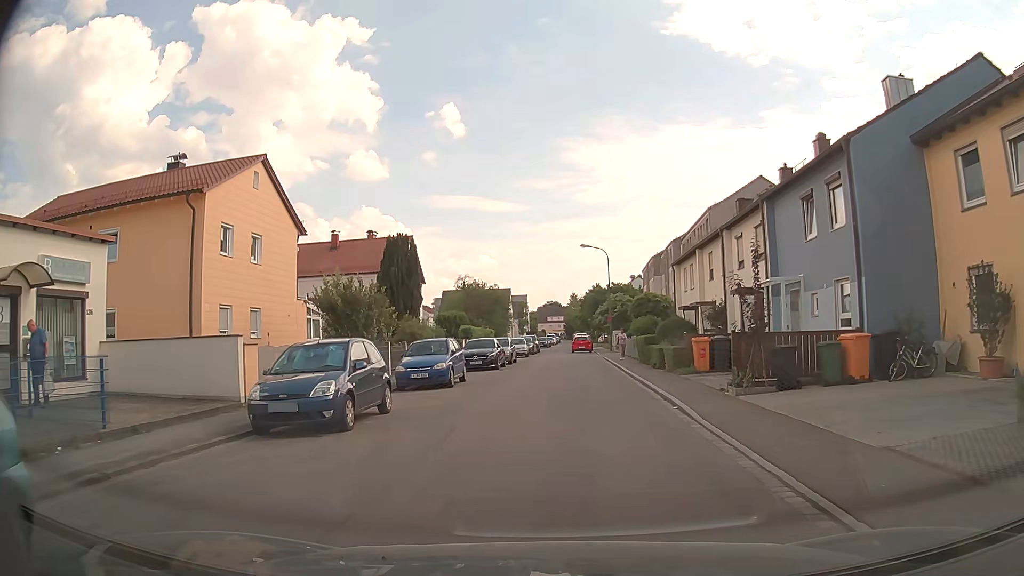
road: unclassified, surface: asphalt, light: Day
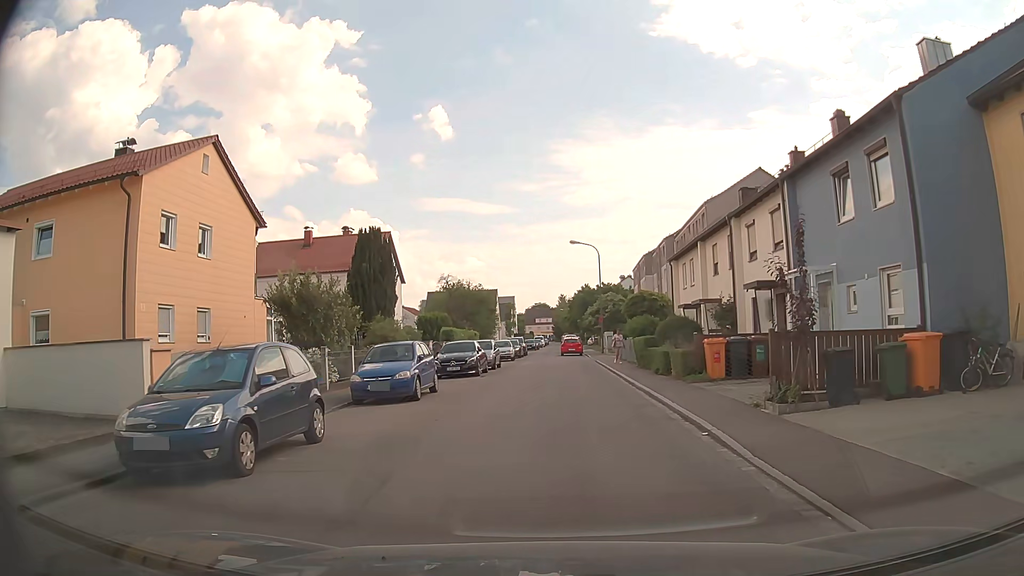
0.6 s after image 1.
(0.0, +3.4) m; +1°
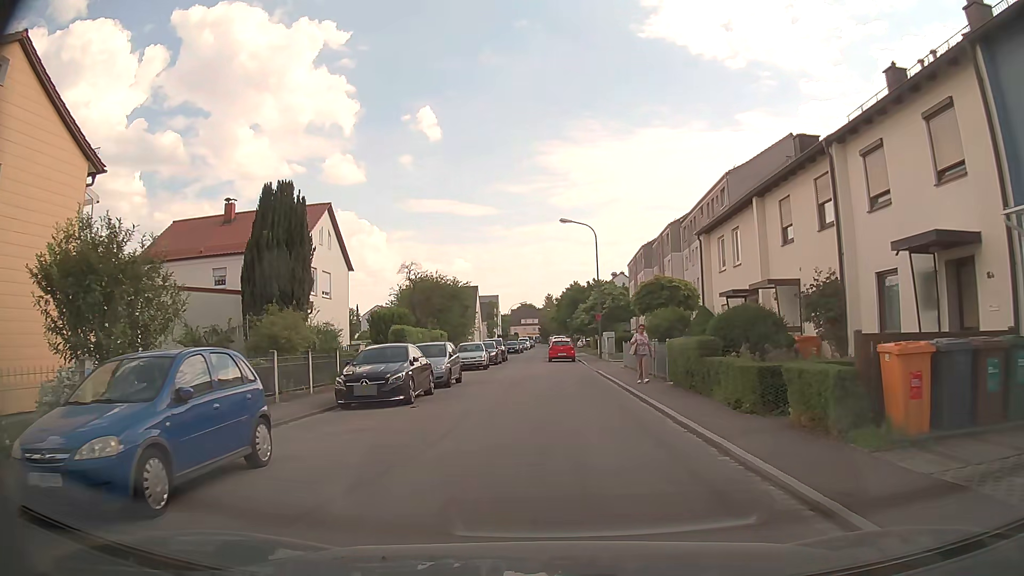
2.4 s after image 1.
(+0.1, +11.0) m; 0°
(0, +10) (0, +20) (0, +30) (-1, +40) (-1, +50) (-1, +60) (-1, +70) (0, +80) (0, +90) (0, +100) m
